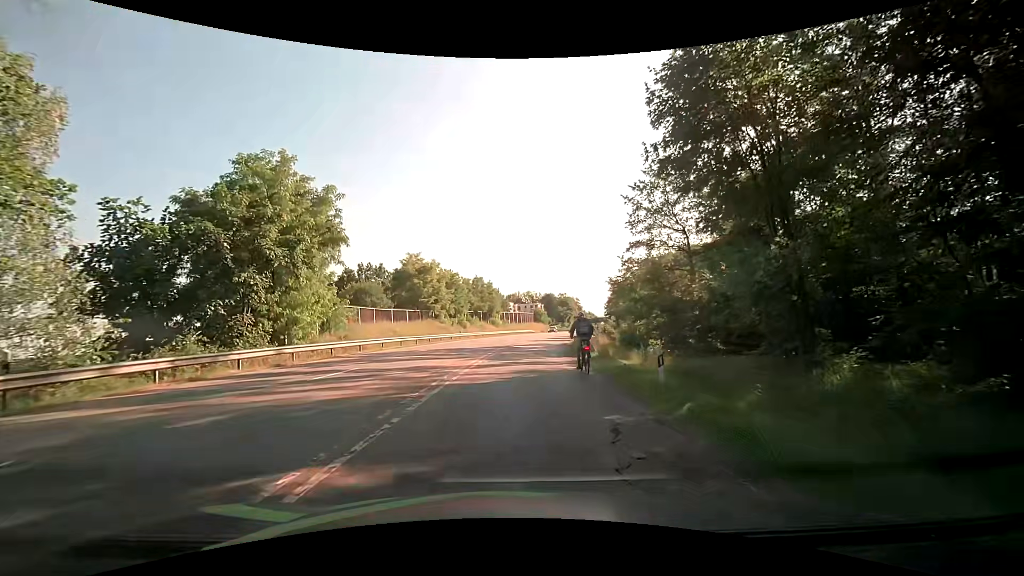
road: secondary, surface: asphalt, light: Day
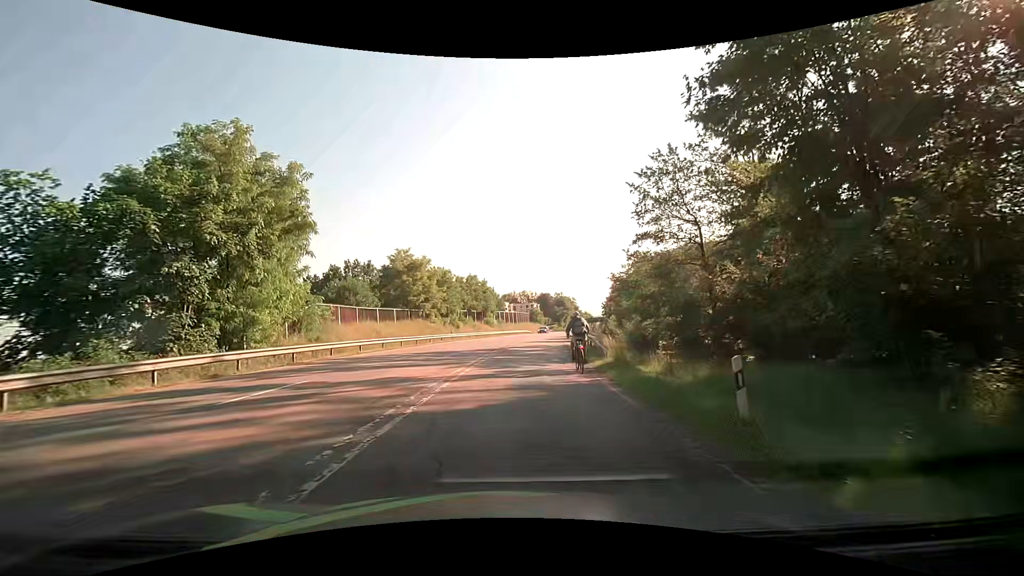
(-0.1, +4.0) m; -1°
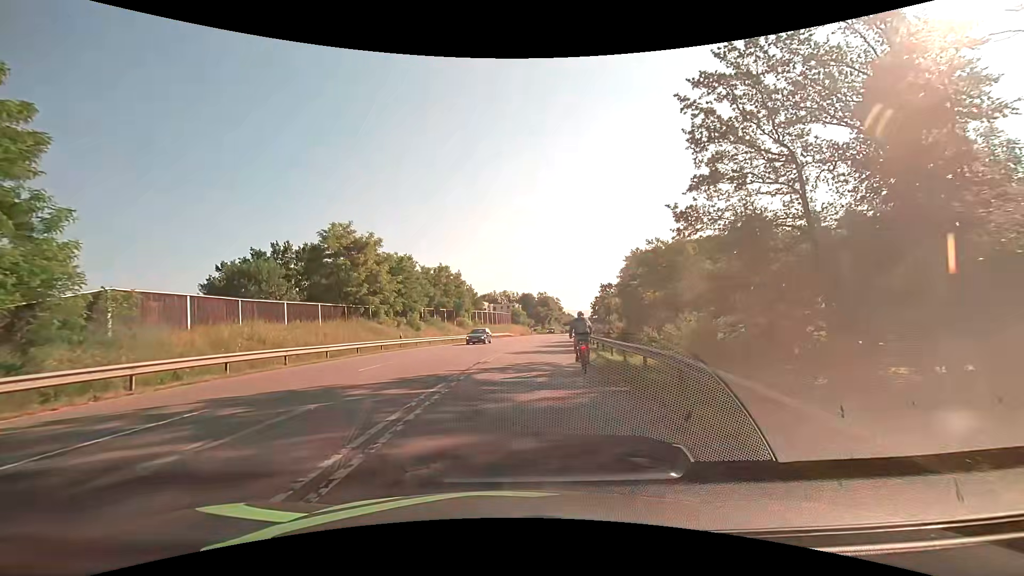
(+0.4, +16.7) m; +3°
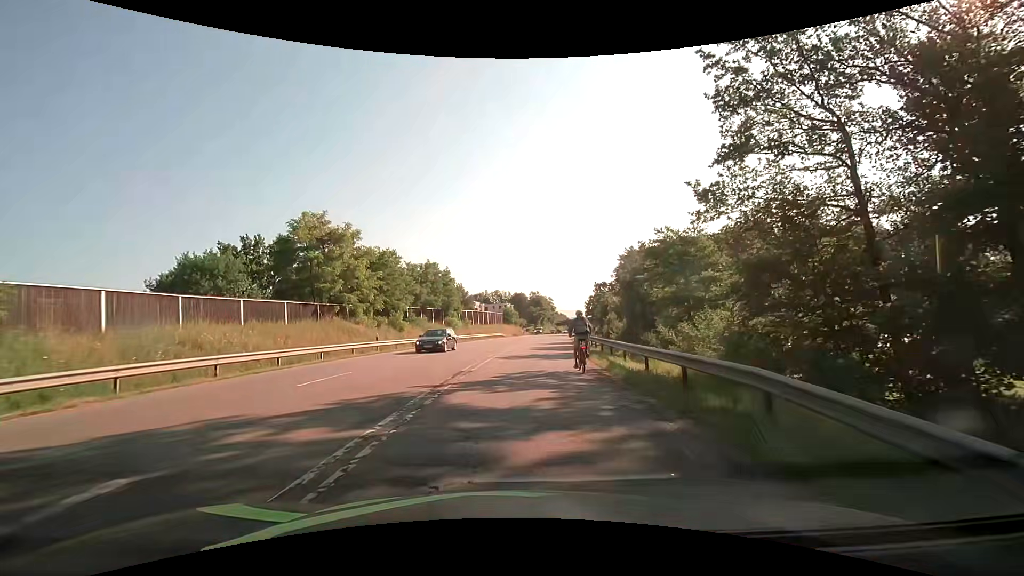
(0.0, +4.3) m; 0°
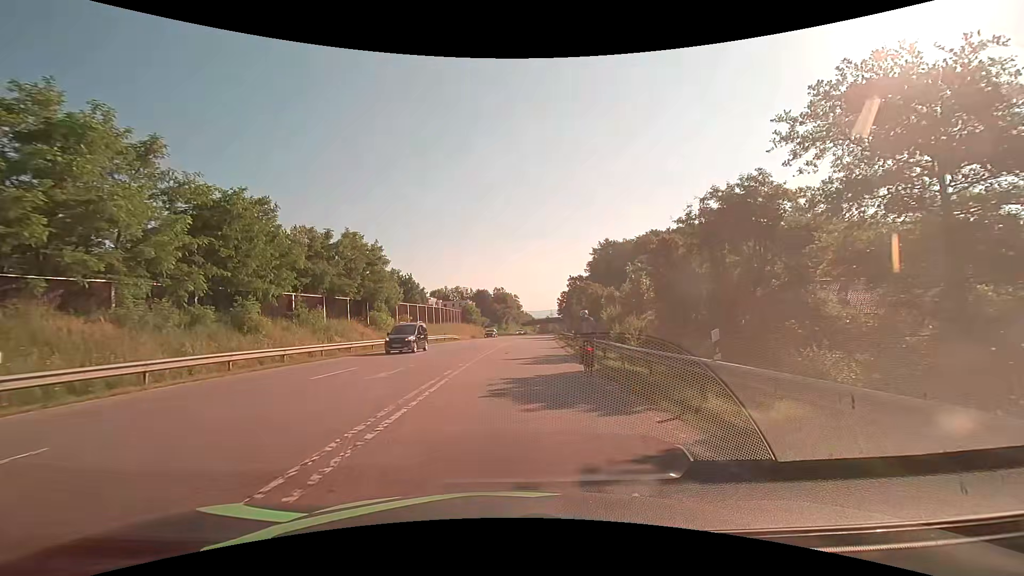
(+1.0, +22.0) m; +4°
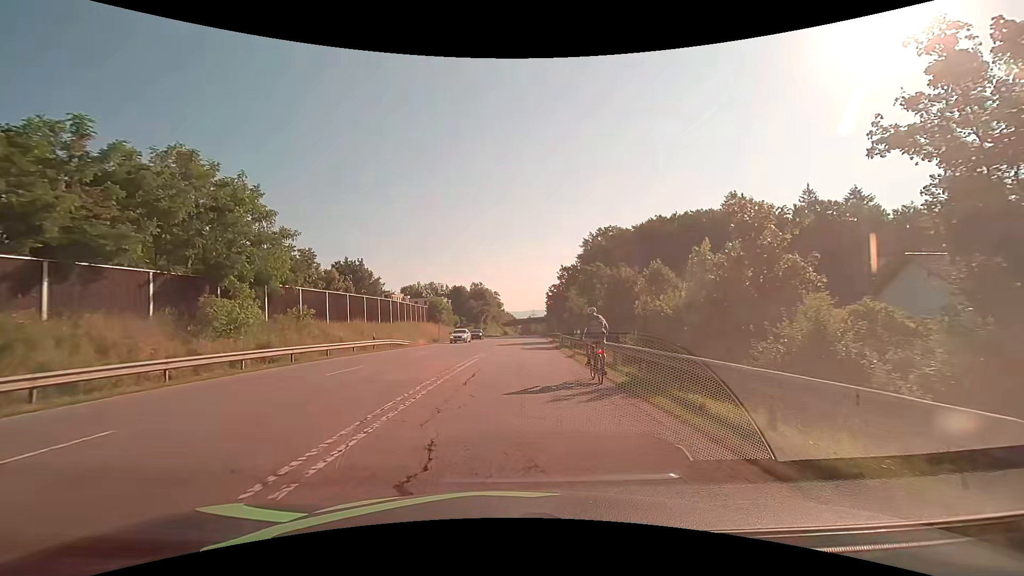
(+0.6, +22.9) m; +2°
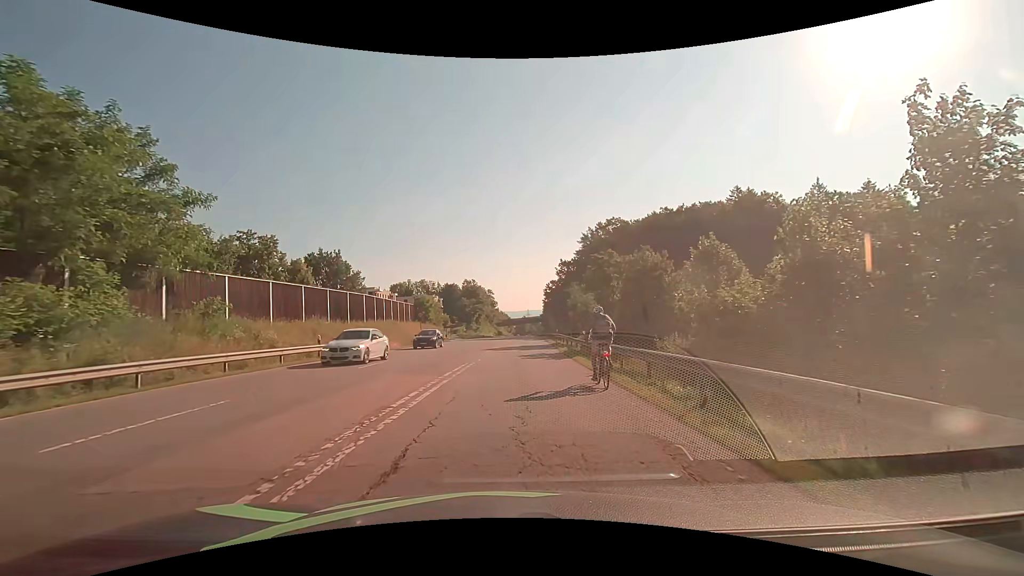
(+0.1, +9.1) m; 0°
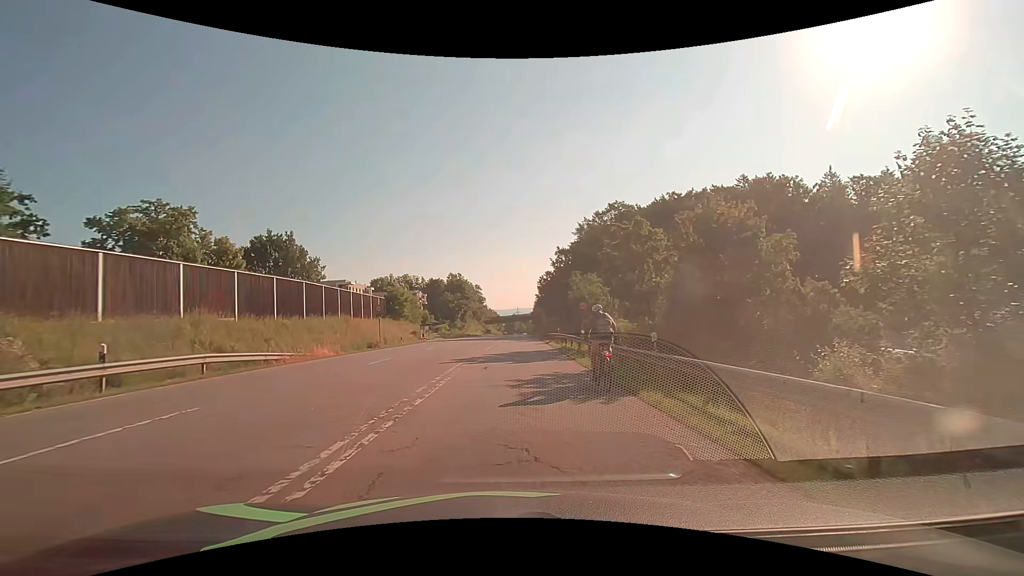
(+0.2, +12.9) m; +1°
(0, +10) (0, +20) (0, +30) (+1, +40) (+1, +50) (+1, +60) (+2, +70) (+2, +80) (+2, +90) (+2, +100) m
